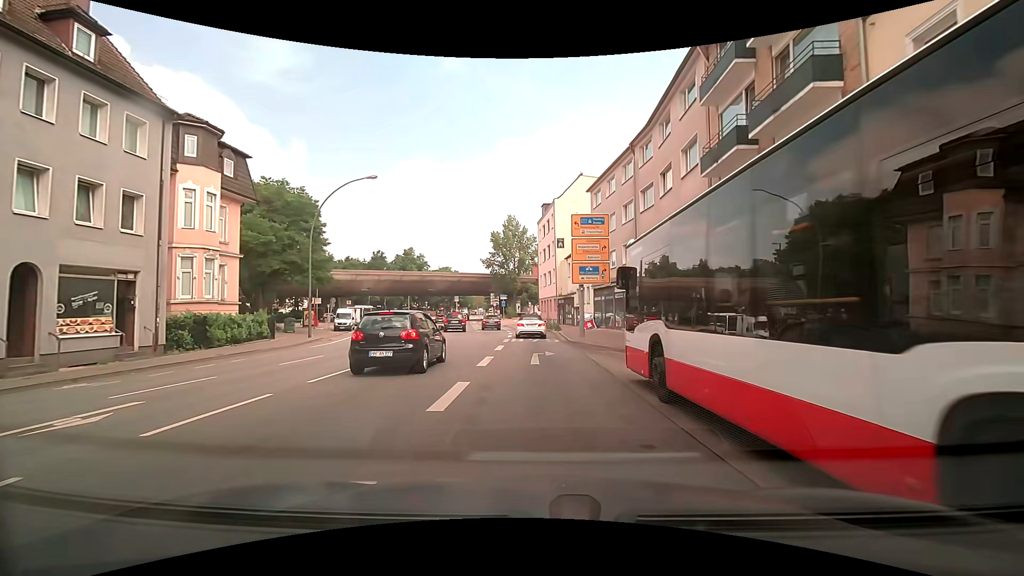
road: secondary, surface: asphalt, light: Day
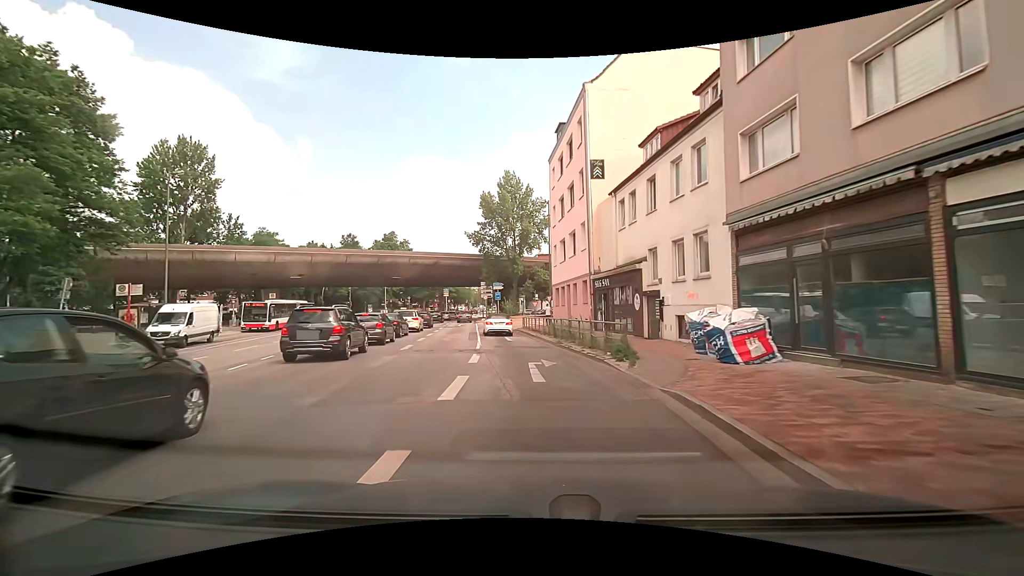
(-0.1, +29.5) m; 0°
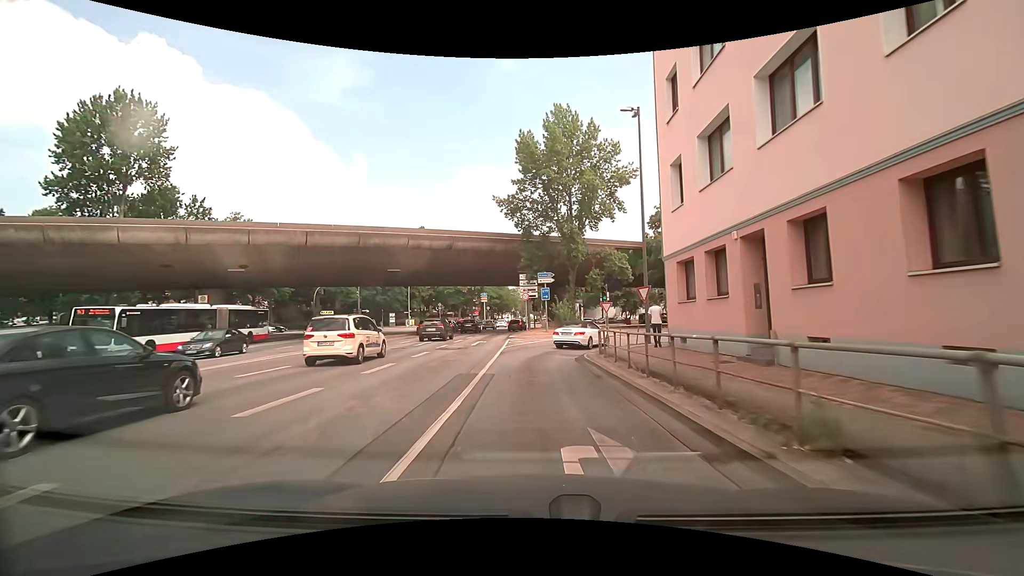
(-1.5, +23.9) m; -5°
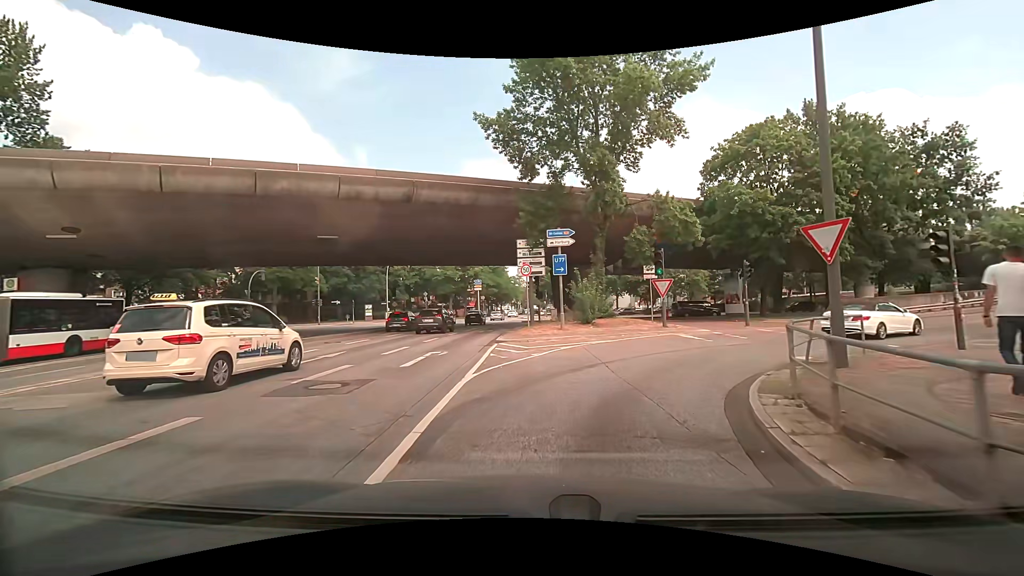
(-0.6, +15.7) m; -3°
